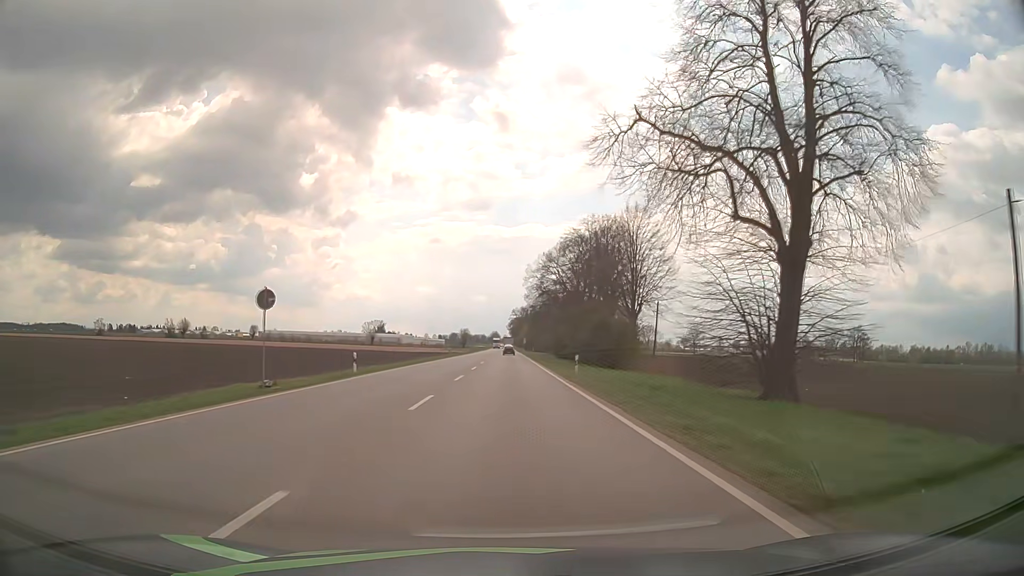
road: primary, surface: asphalt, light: Day
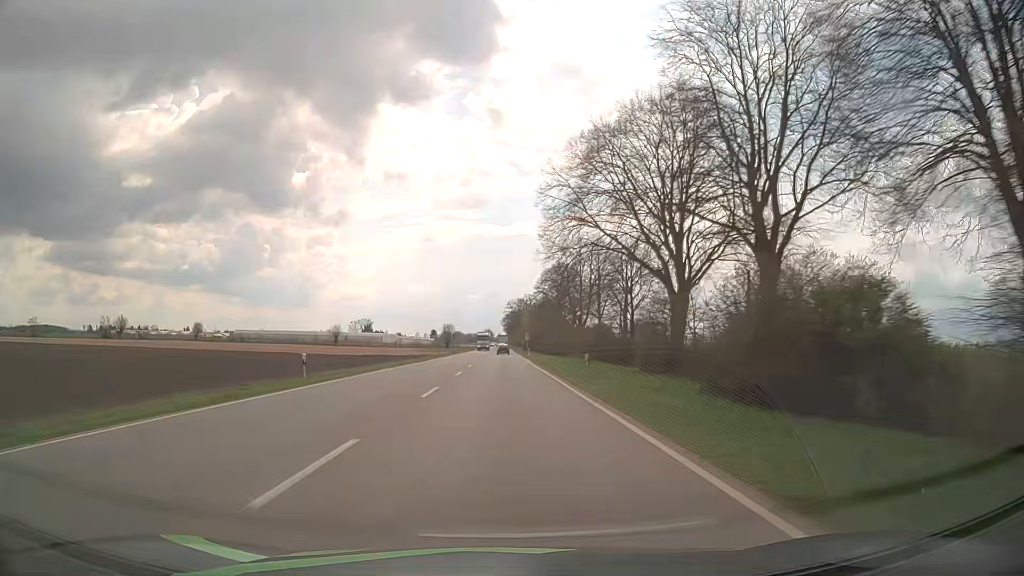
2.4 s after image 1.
(+0.3, +56.4) m; 0°
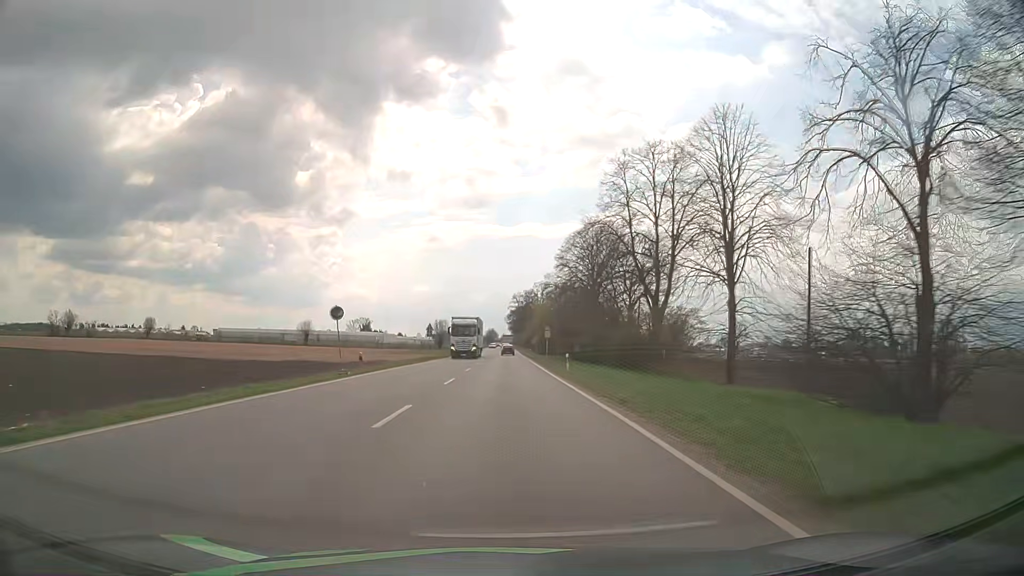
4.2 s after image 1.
(-0.1, +42.8) m; -1°
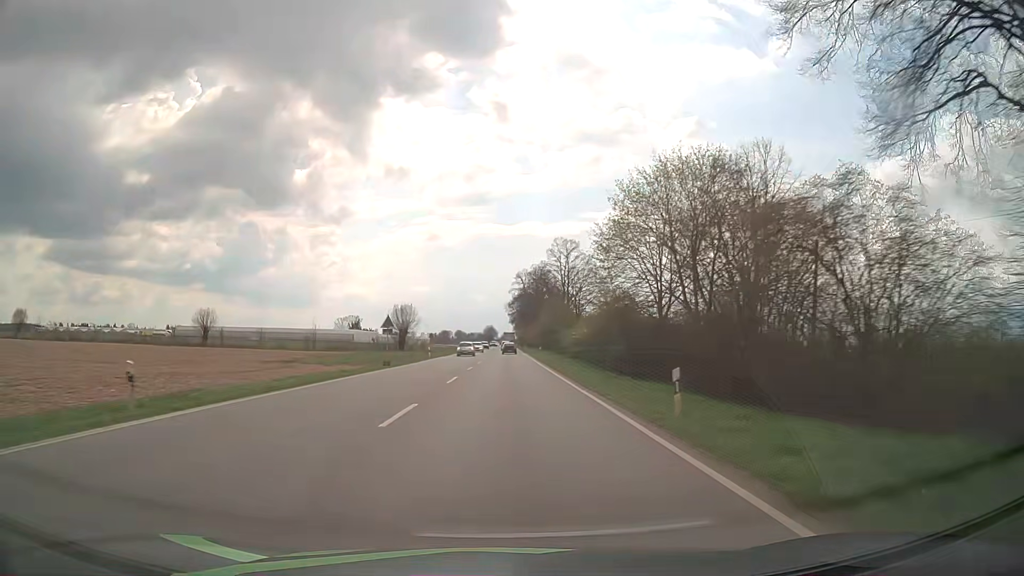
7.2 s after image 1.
(+0.6, +72.0) m; 0°
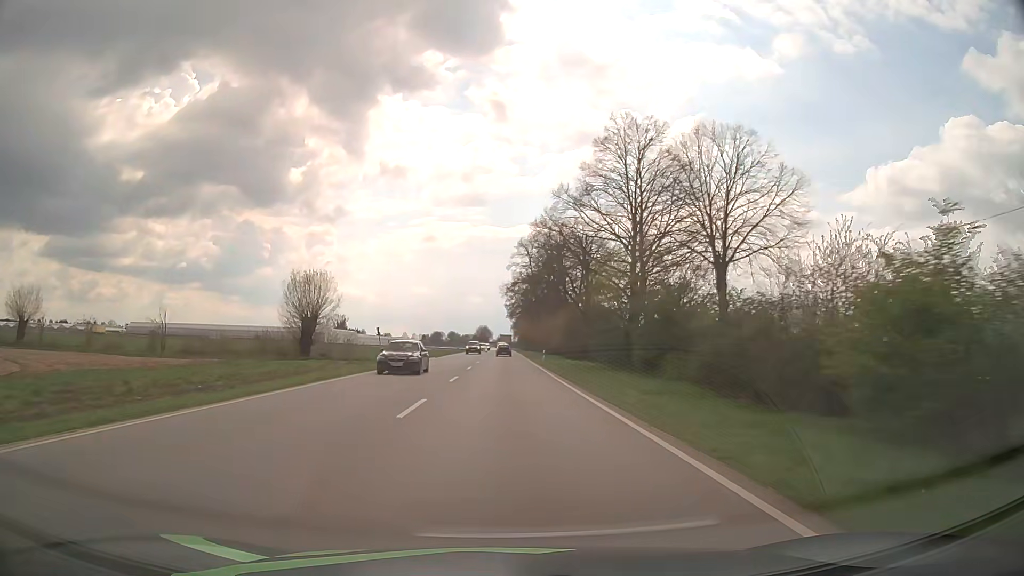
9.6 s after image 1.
(+0.2, +58.2) m; 0°
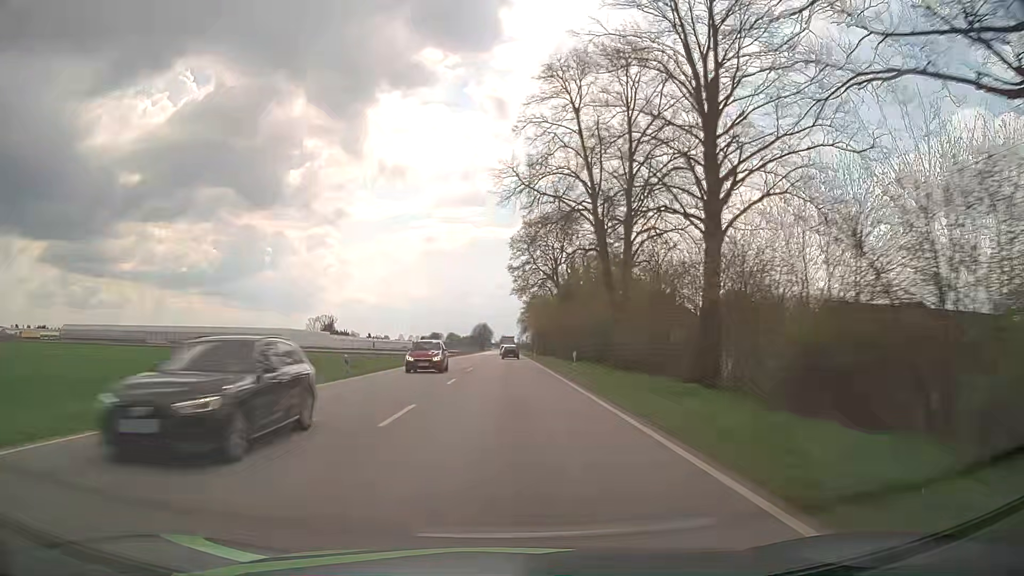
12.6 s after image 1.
(0.0, +73.2) m; 0°
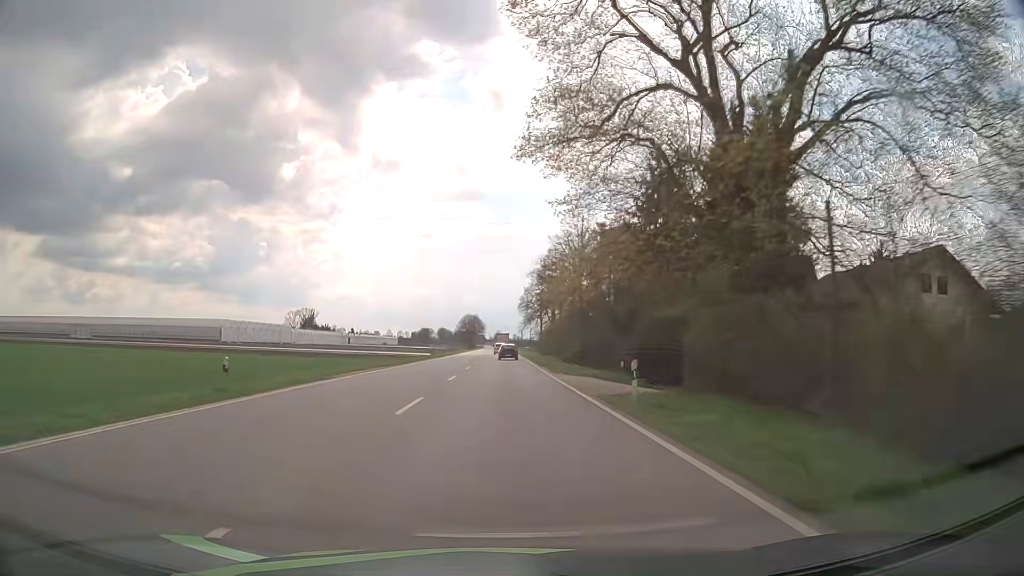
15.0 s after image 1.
(0.0, +58.3) m; 0°
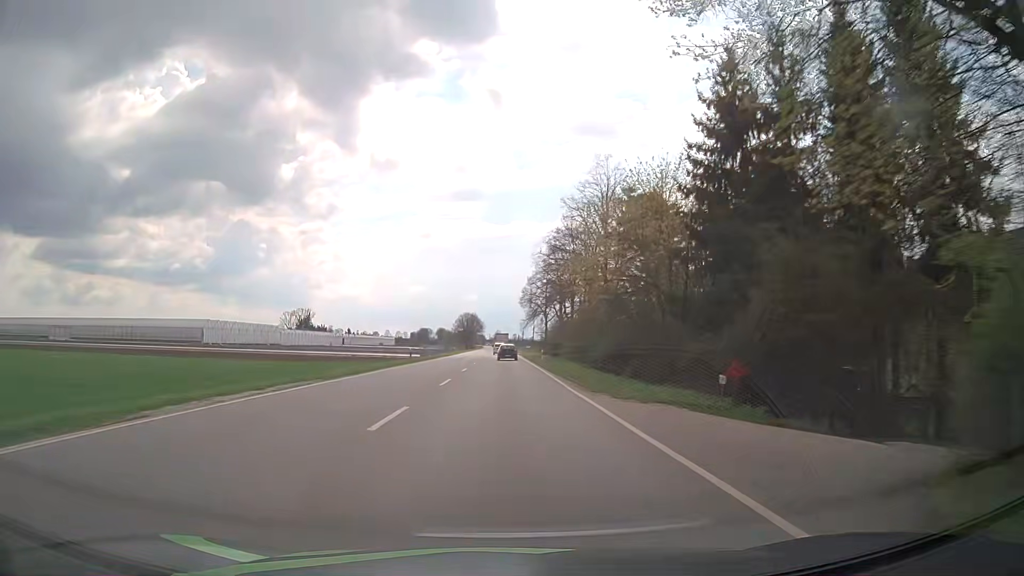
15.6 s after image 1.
(0.0, +14.4) m; 0°
(0, +10) (0, +20) (0, +30) (0, +40) (0, +50) (0, +60) (0, +70) (0, +80) (-1, +90) (-1, +100) m
